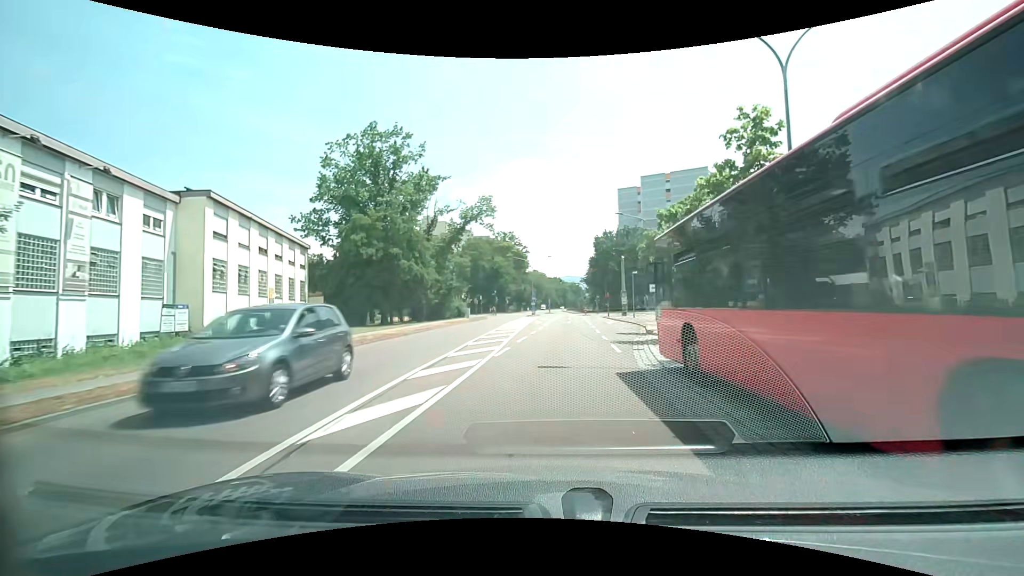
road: secondary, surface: asphalt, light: Day
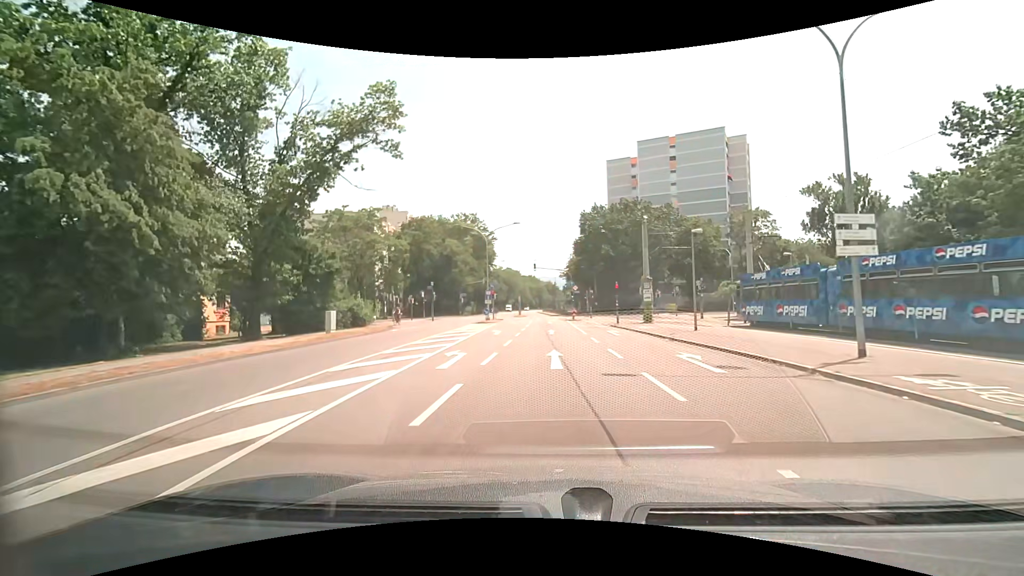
(+1.6, +31.8) m; +4°
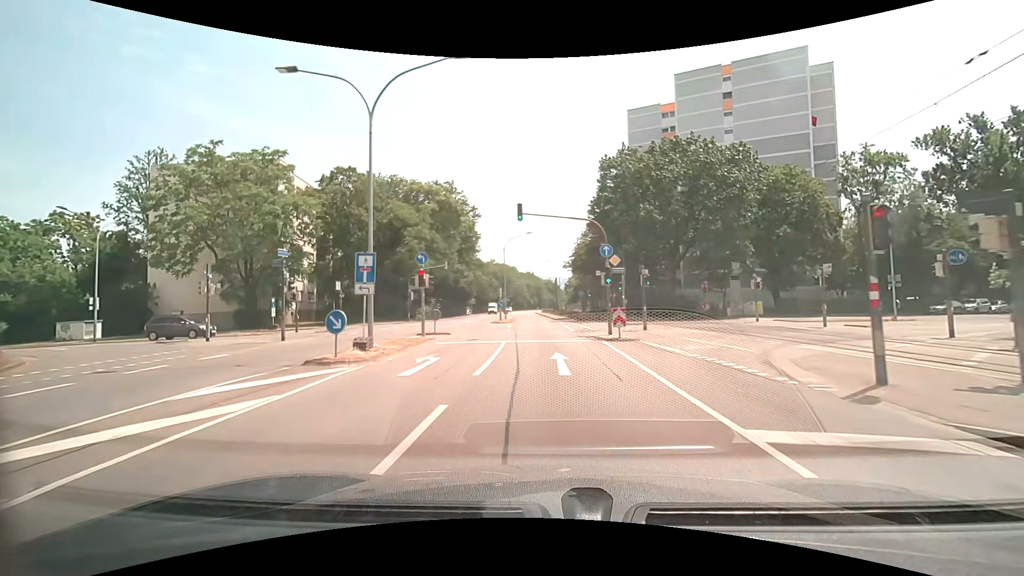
(+0.1, +31.9) m; 0°
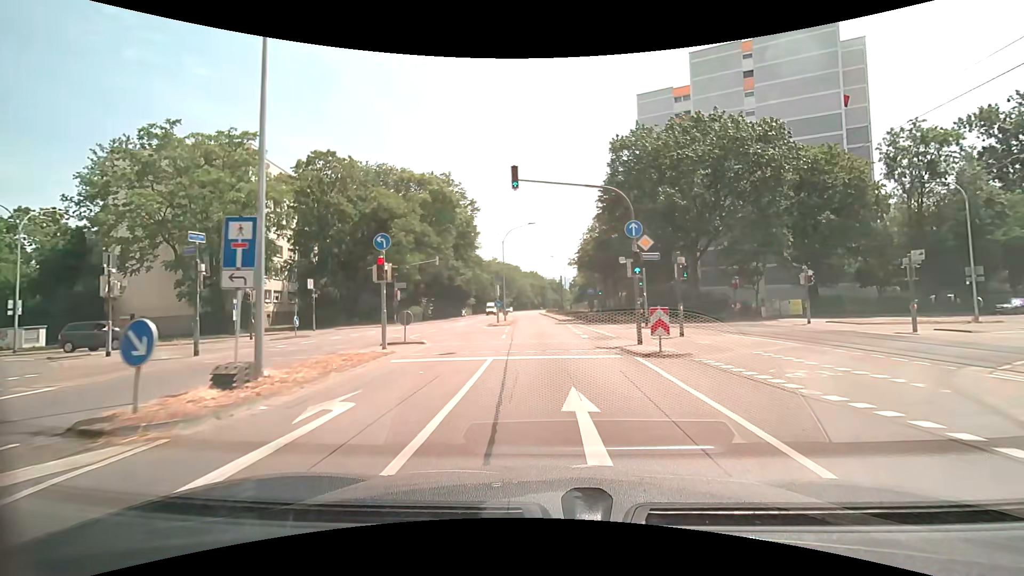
(0.0, +6.4) m; -1°
(0, +10) (0, +20) (-1, +30) (-1, +40) (-1, +50) (-2, +60) (-2, +70) (-3, +80) (-4, +90) (-4, +100) m
